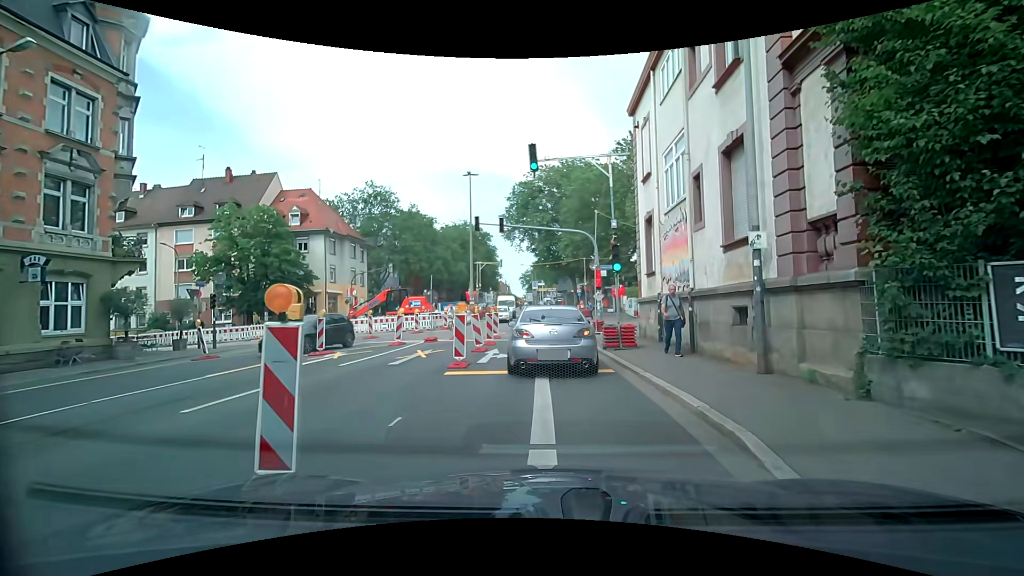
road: secondary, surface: asphalt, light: Day
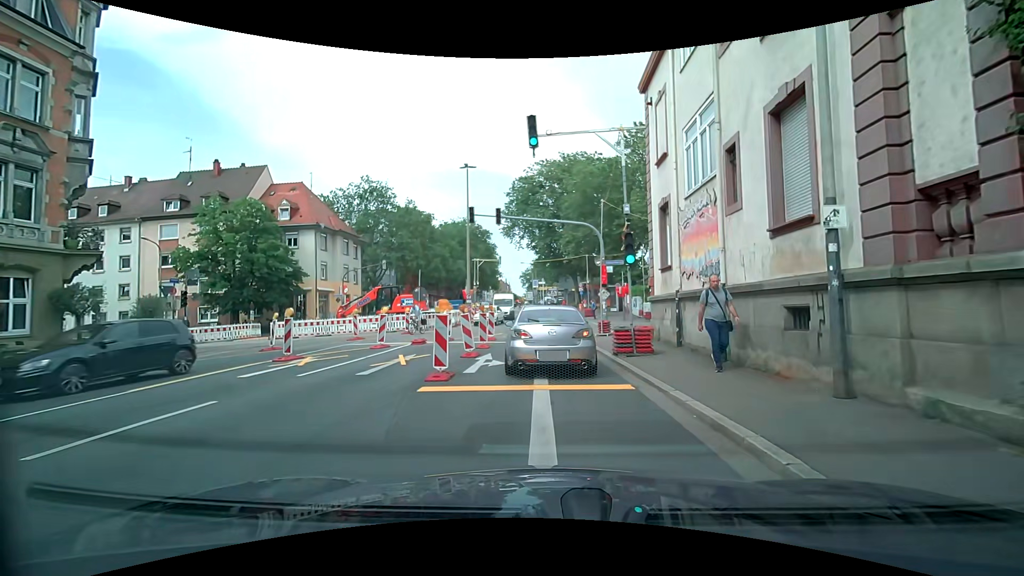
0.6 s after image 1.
(0.0, +2.3) m; -2°
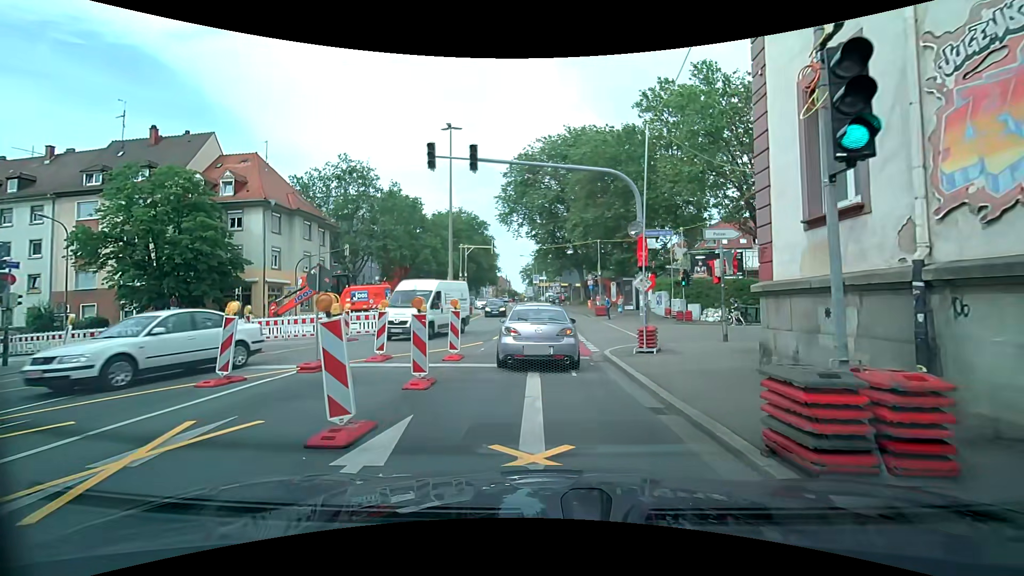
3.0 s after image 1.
(+0.1, +9.3) m; +2°
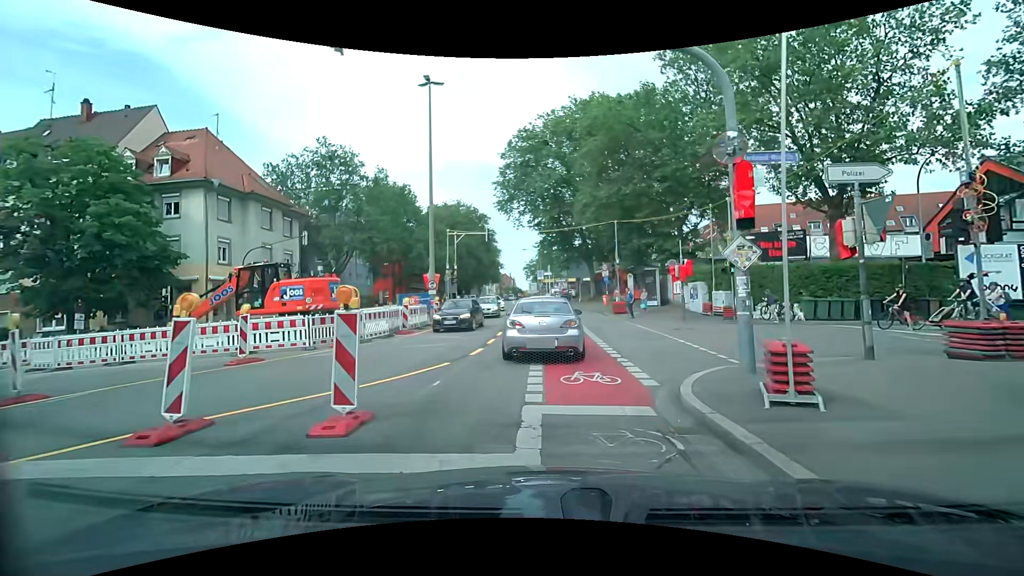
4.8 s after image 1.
(-0.2, +7.4) m; -1°
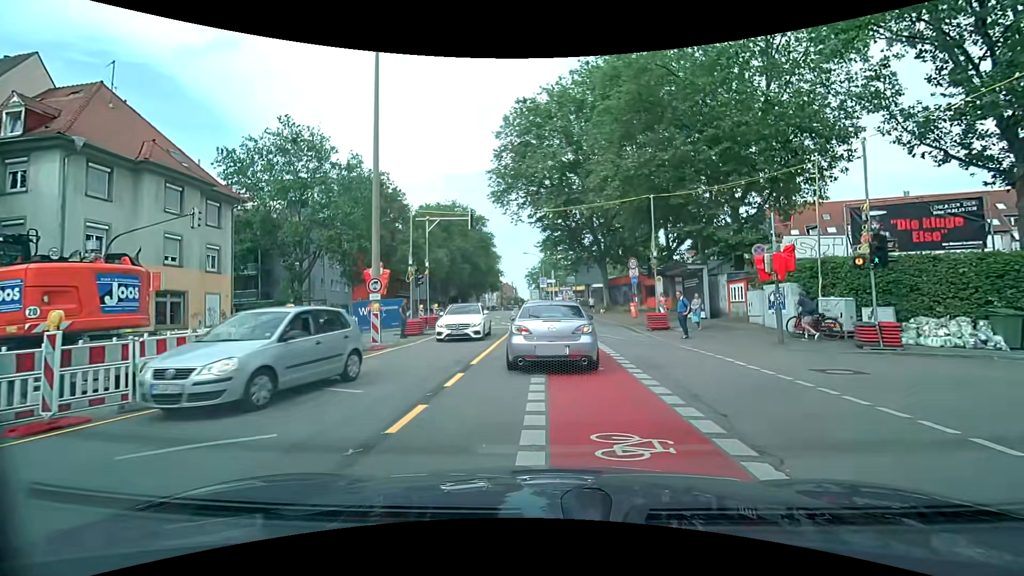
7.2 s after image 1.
(-0.1, +10.2) m; -1°
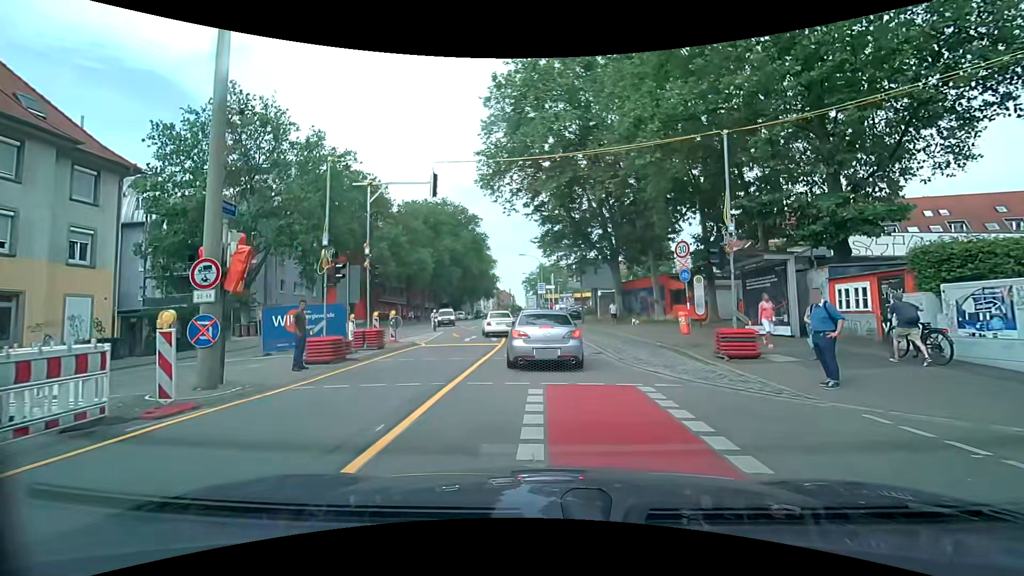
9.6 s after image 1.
(+0.1, +9.4) m; +1°
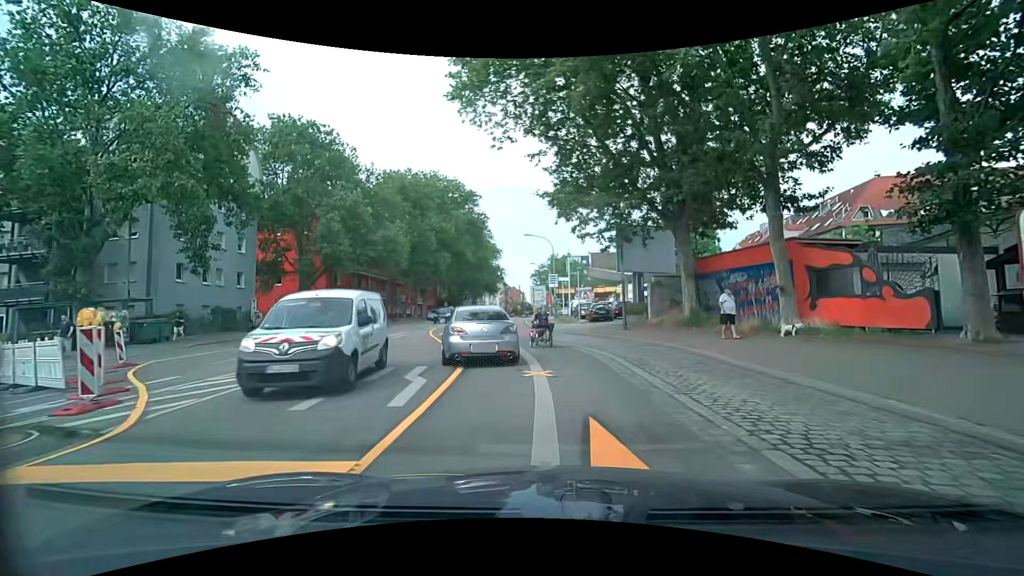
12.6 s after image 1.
(-0.2, +17.2) m; -2°
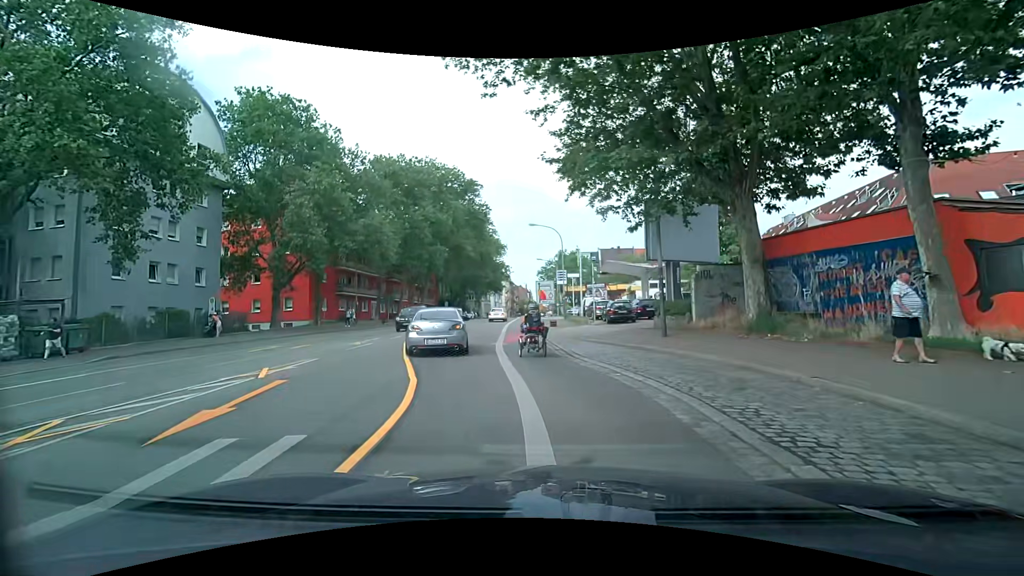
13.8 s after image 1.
(0.0, +6.3) m; -1°
(-1, +10) (-3, +20) (-5, +29) (-6, +39) (-6, +49) (-6, +59) (-6, +69) (-5, +79) (-5, +89) (-5, +99) m
